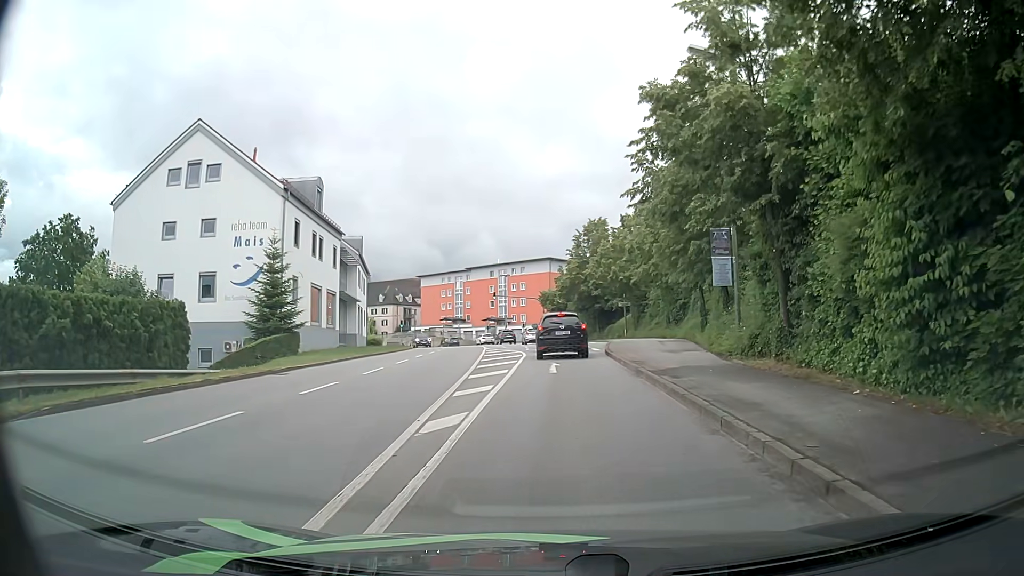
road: tertiary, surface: asphalt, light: Day
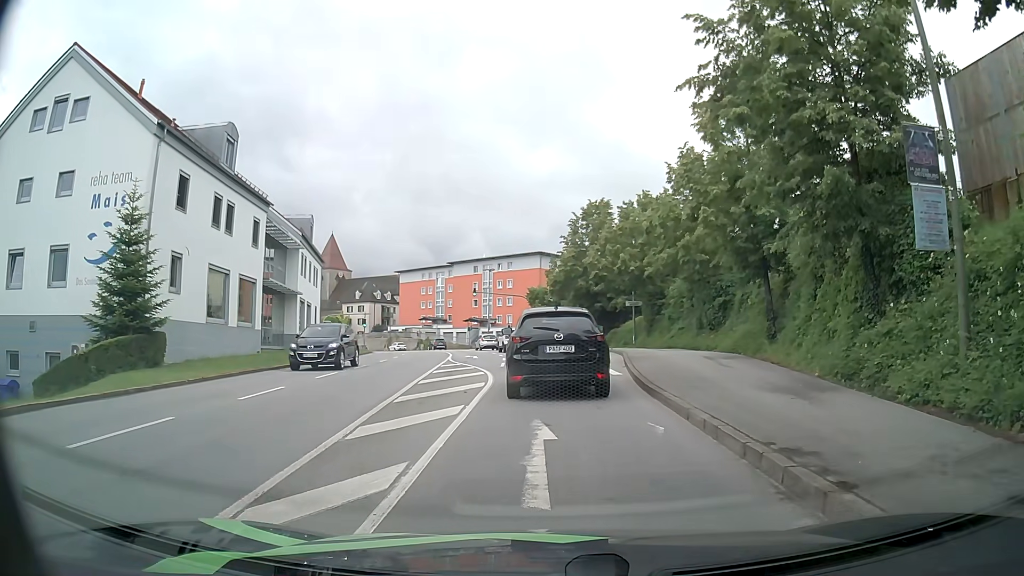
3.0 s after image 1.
(+0.2, +12.2) m; +2°
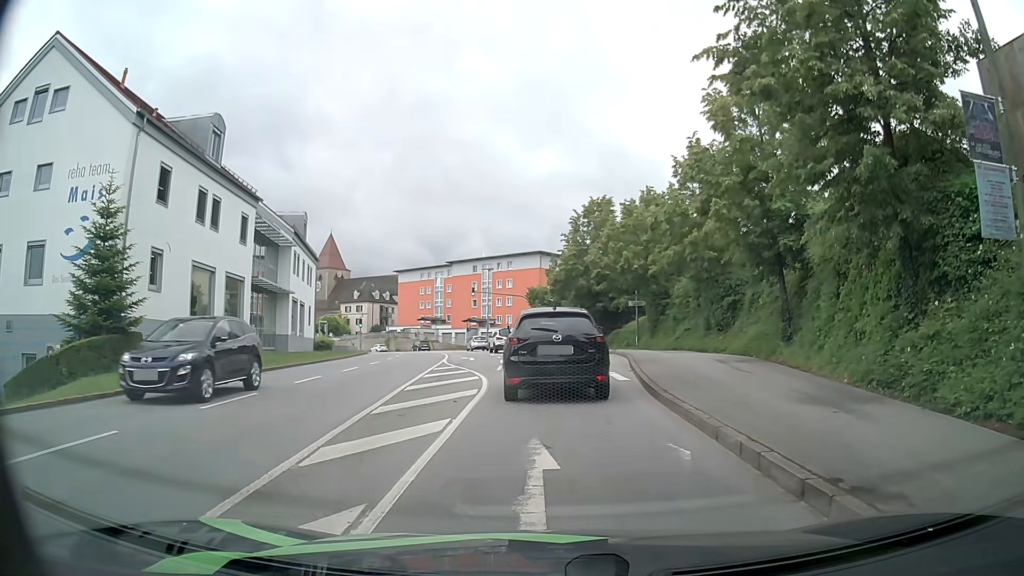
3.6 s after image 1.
(0.0, +1.6) m; -2°
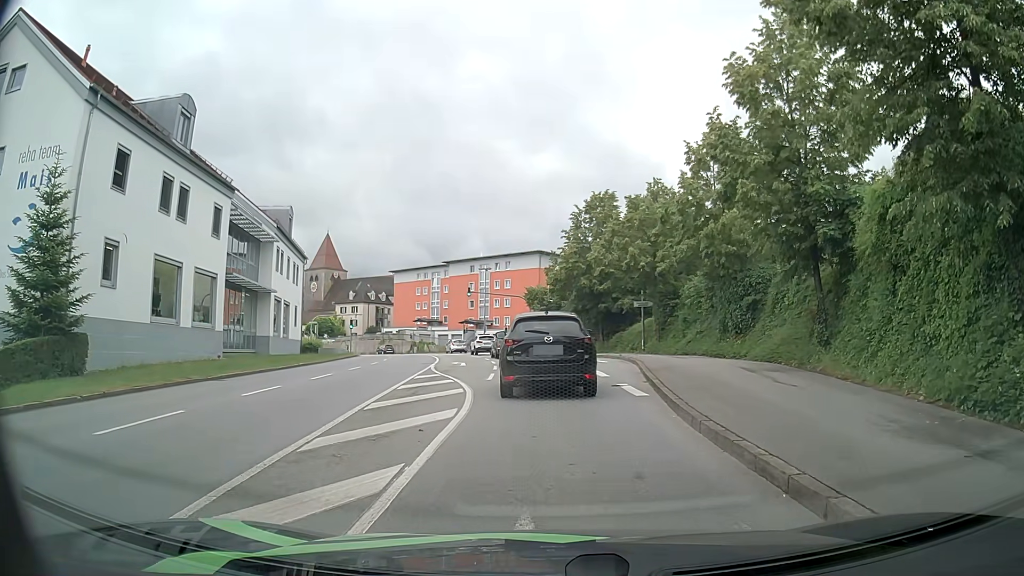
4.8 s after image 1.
(0.0, +3.2) m; +1°
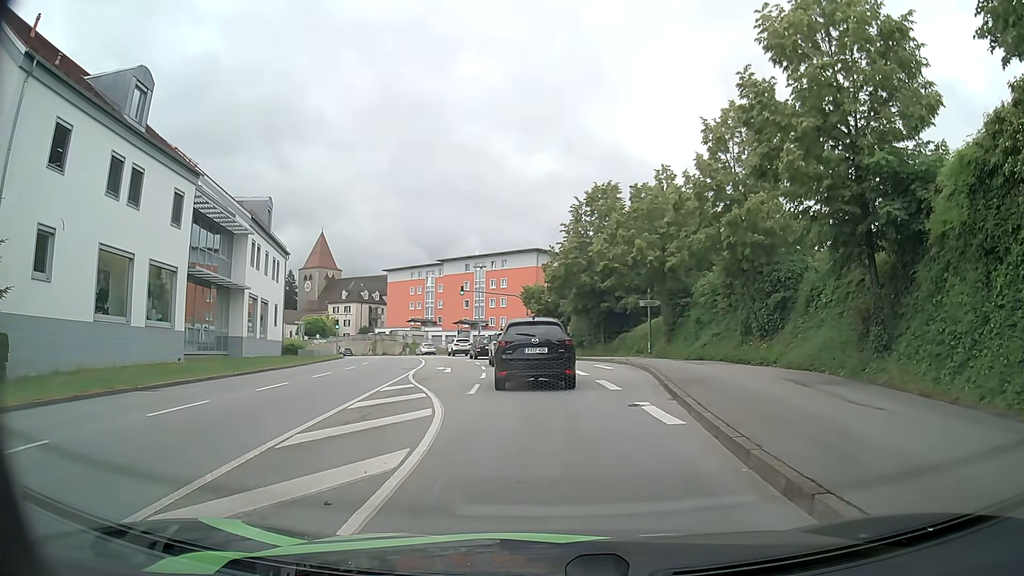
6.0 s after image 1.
(0.0, +3.9) m; +1°
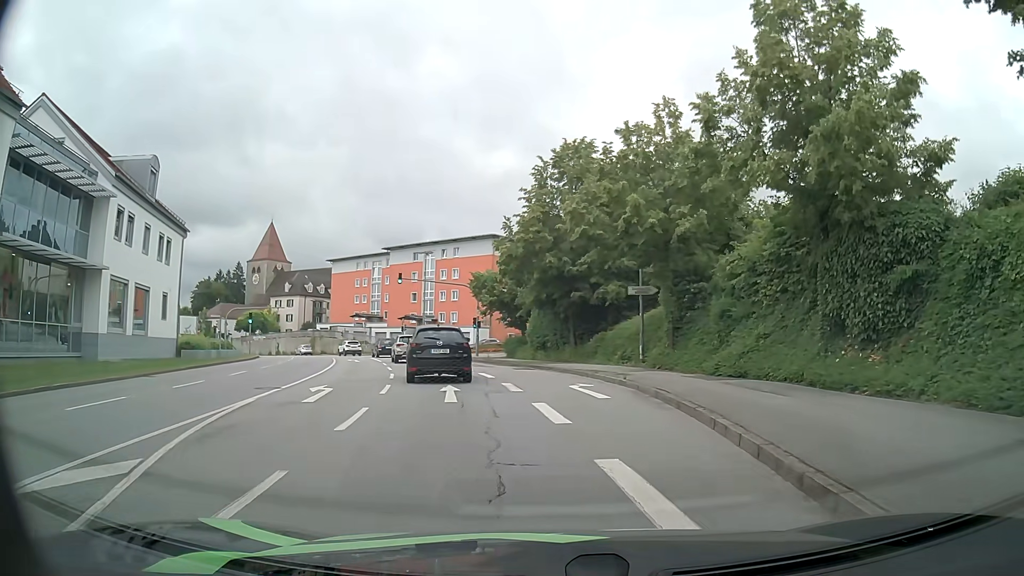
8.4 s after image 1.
(+0.1, +11.7) m; +2°
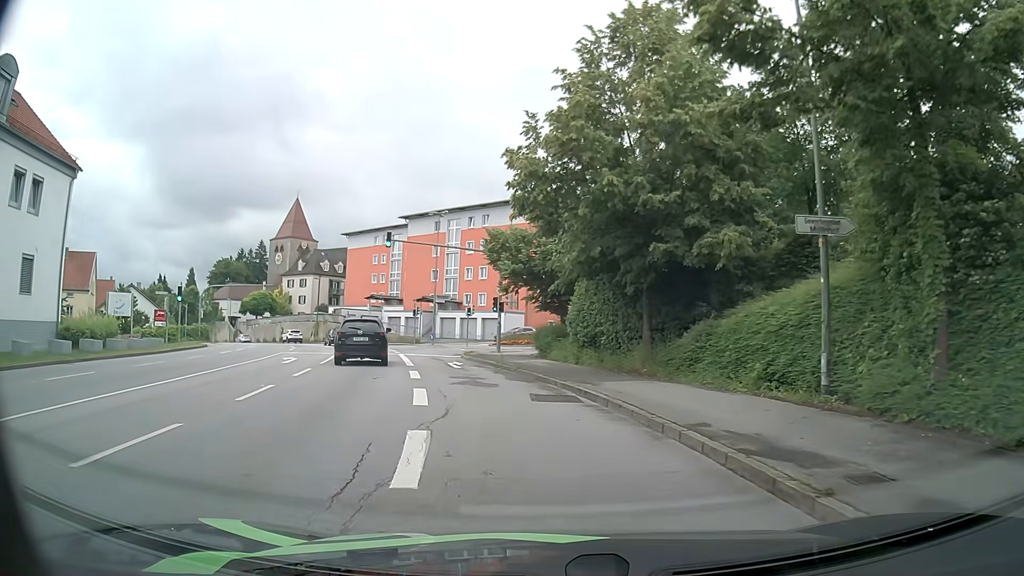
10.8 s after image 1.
(0.0, +16.5) m; -3°
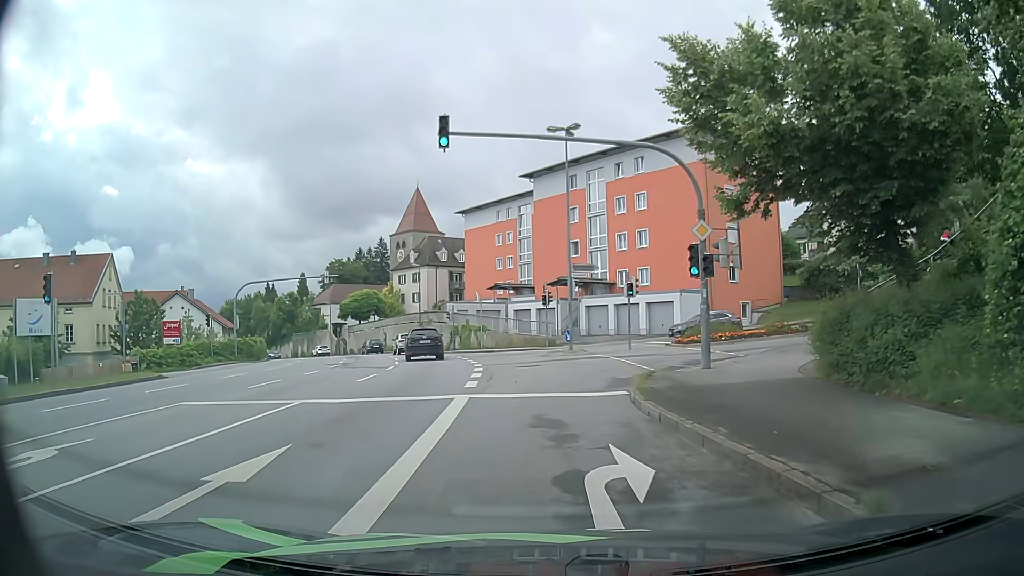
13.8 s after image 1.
(-2.8, +21.1) m; -14°
